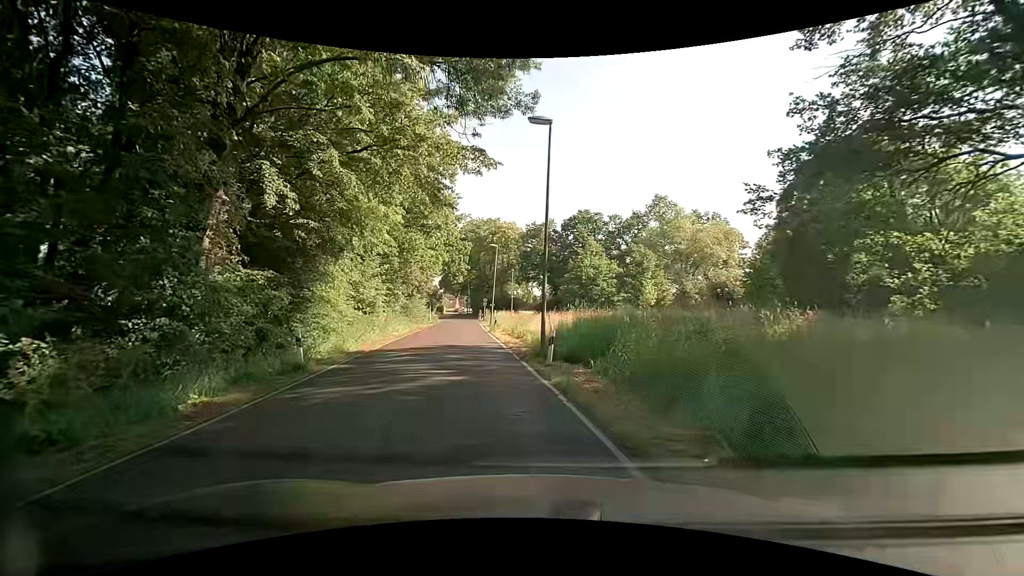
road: tertiary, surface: asphalt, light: Day
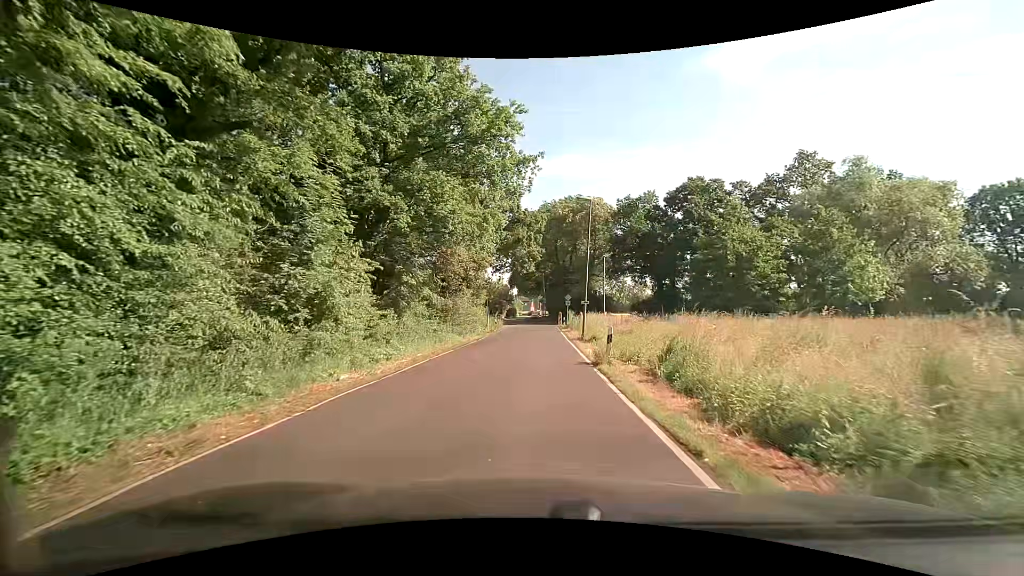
(-2.1, +20.0) m; -9°
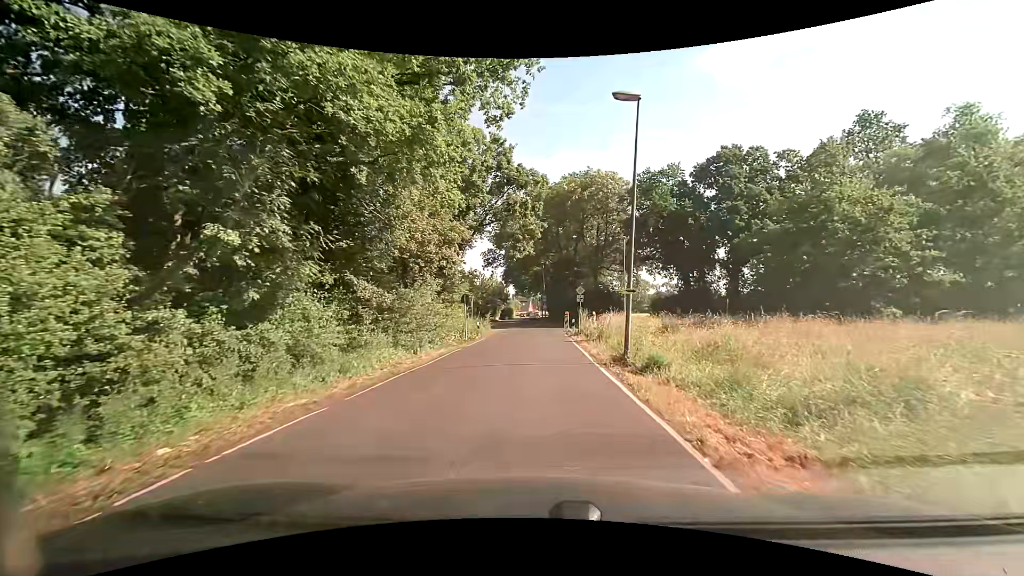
(0.0, +12.9) m; 0°
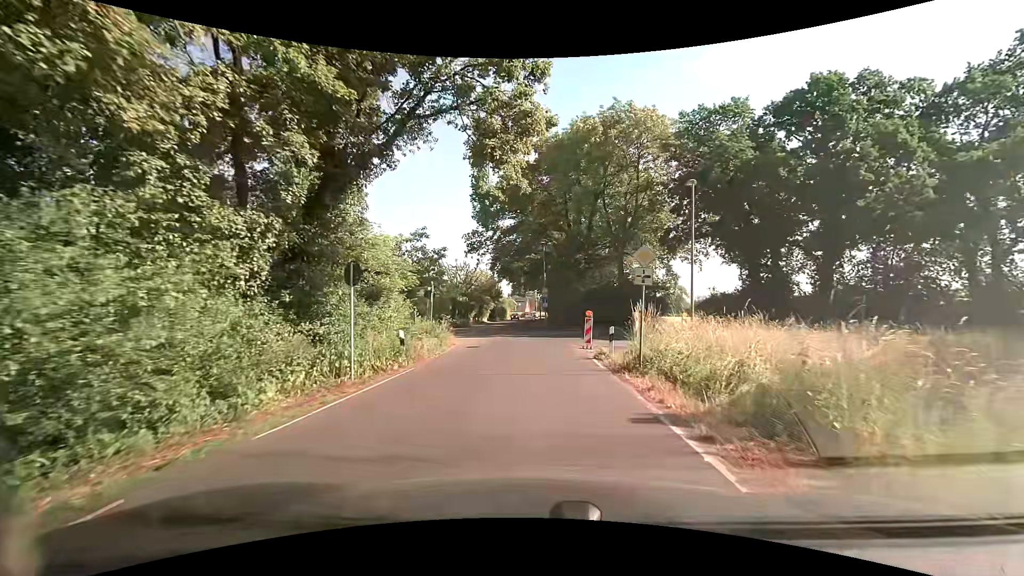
(+0.3, +17.9) m; 0°
